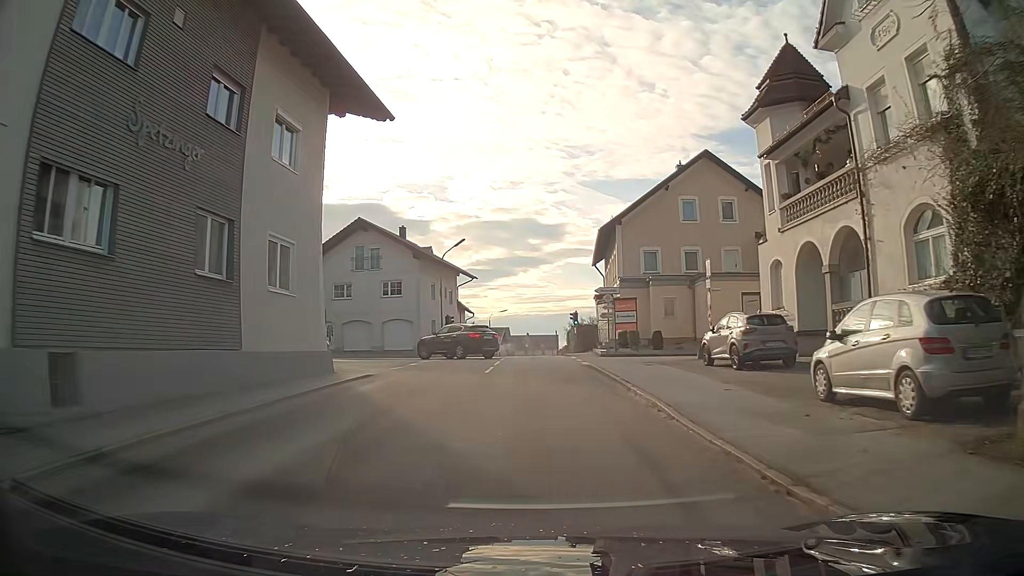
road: tertiary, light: Day
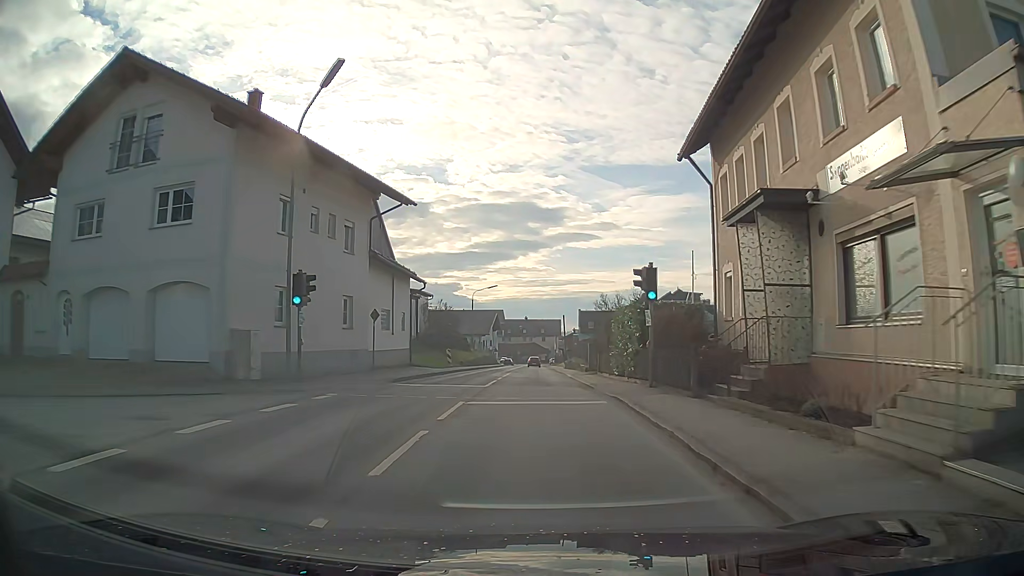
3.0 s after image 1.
(-0.2, +31.9) m; 0°
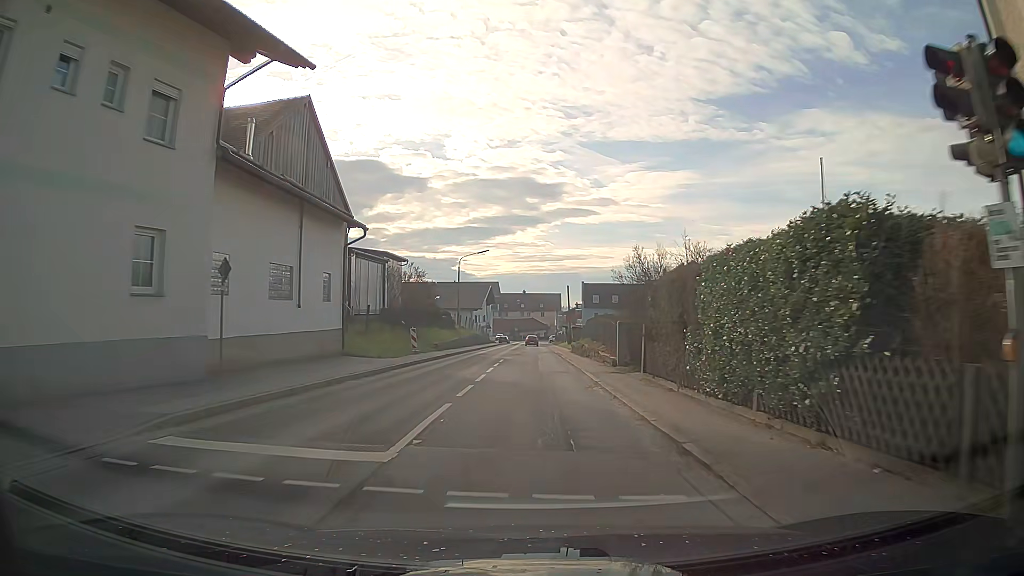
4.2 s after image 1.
(+0.1, +14.0) m; 0°
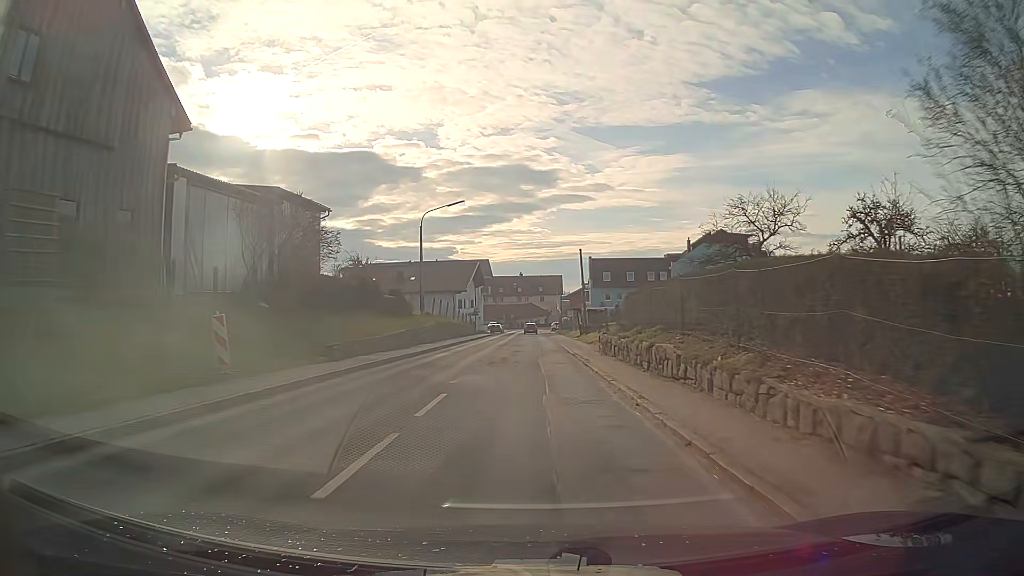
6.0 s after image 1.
(0.0, +22.5) m; 0°
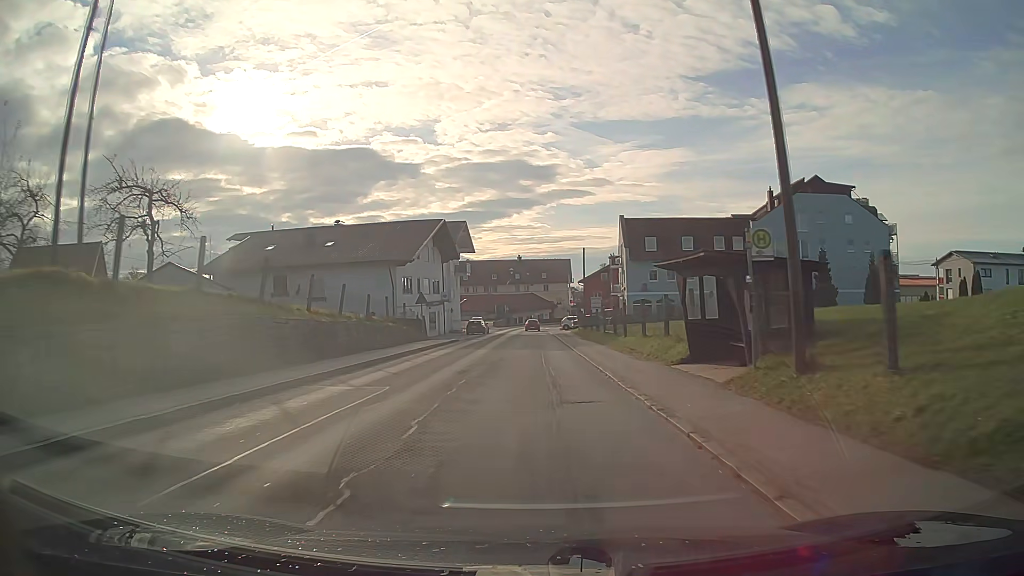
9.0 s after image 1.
(+0.1, +39.1) m; 0°
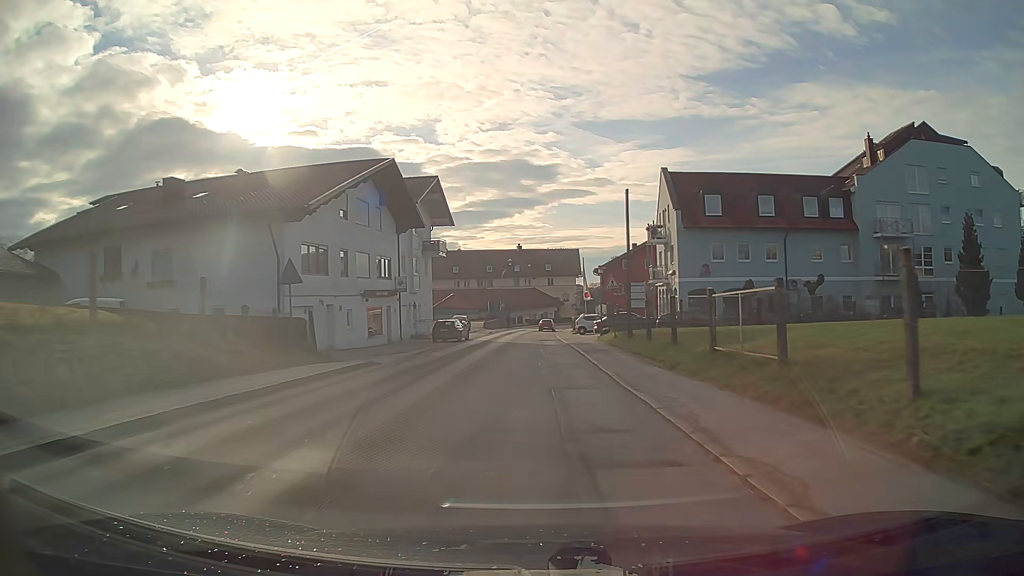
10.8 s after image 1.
(0.0, +22.9) m; 0°
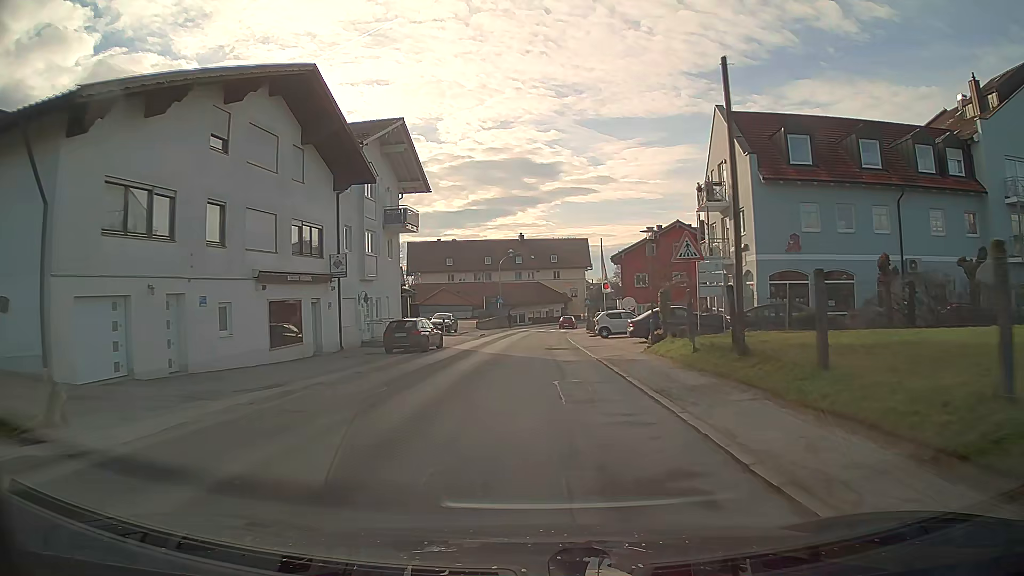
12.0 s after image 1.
(-0.1, +14.7) m; -1°
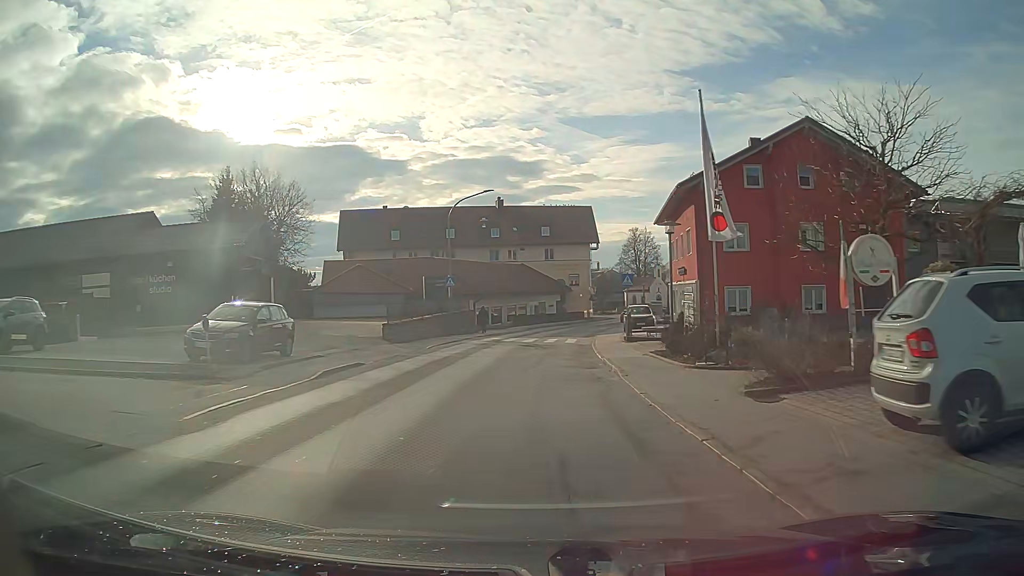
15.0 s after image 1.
(+0.4, +34.8) m; +2°
